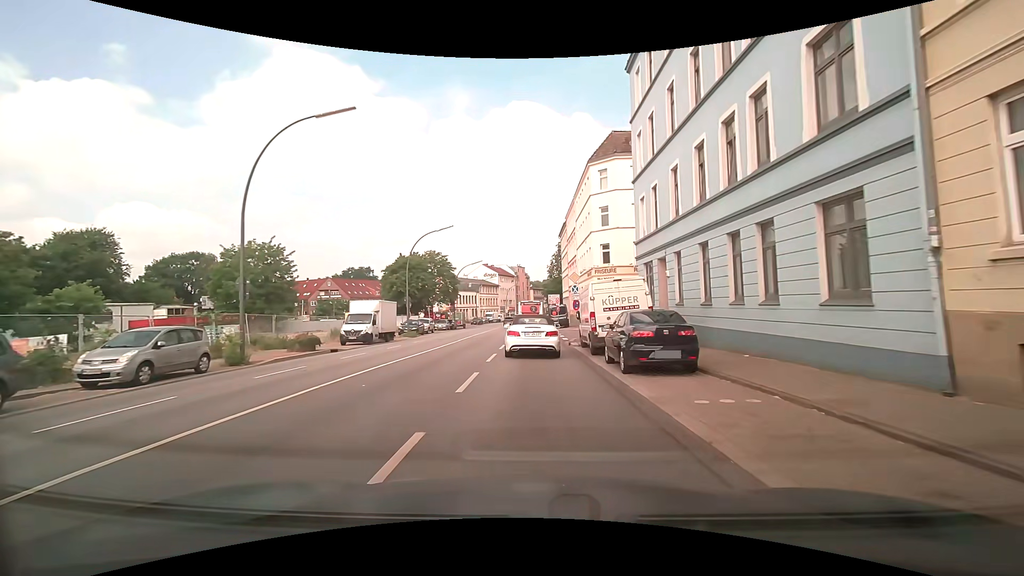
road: secondary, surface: asphalt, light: Day
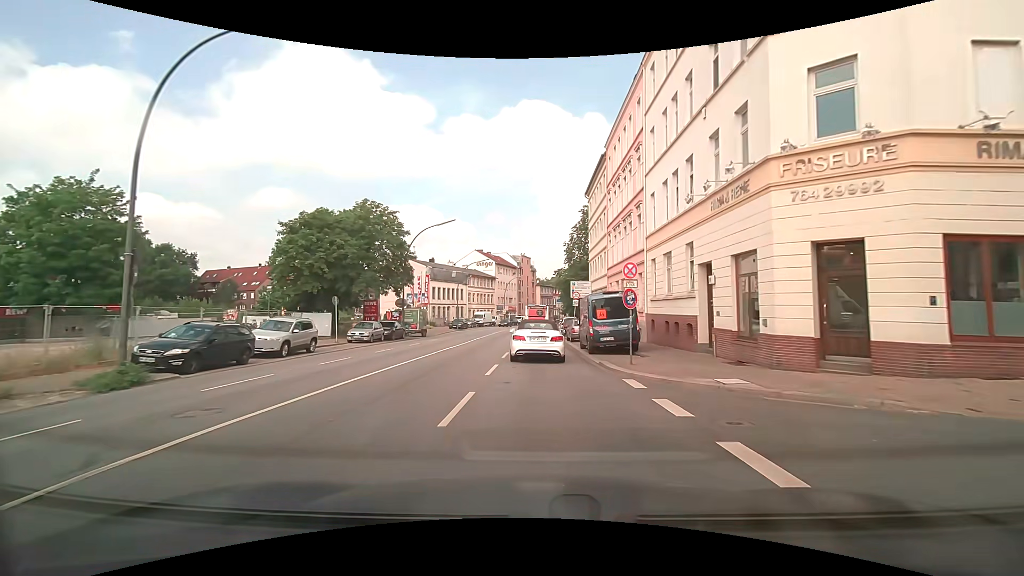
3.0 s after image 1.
(-0.3, +32.6) m; -1°
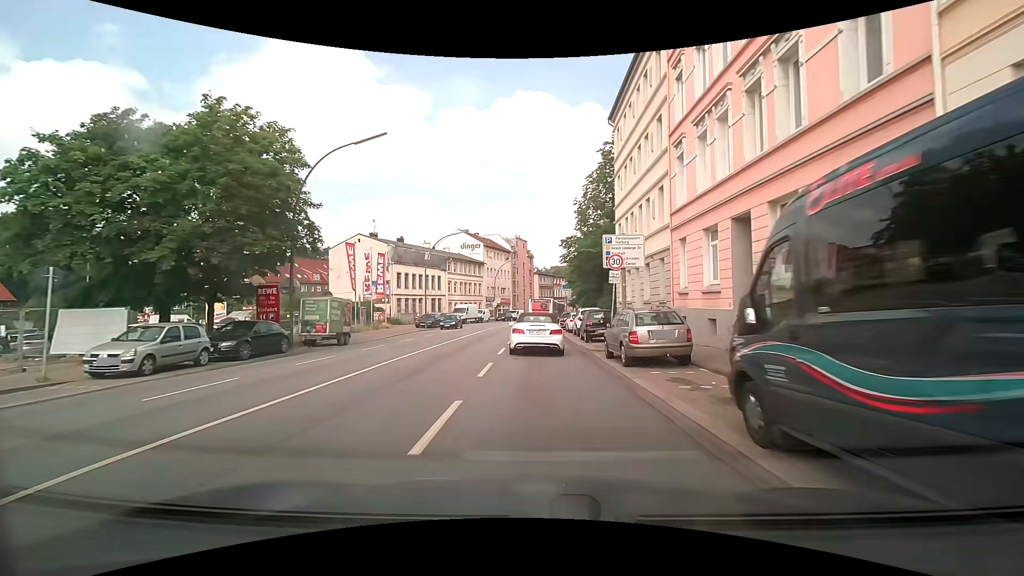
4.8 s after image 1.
(+0.2, +19.5) m; +1°
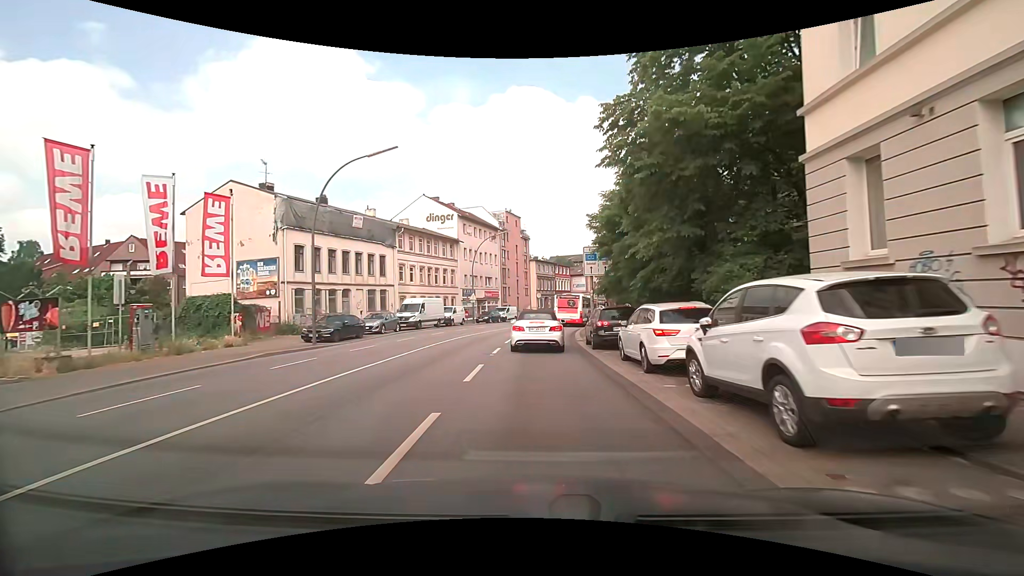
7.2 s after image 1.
(-0.2, +25.0) m; -1°
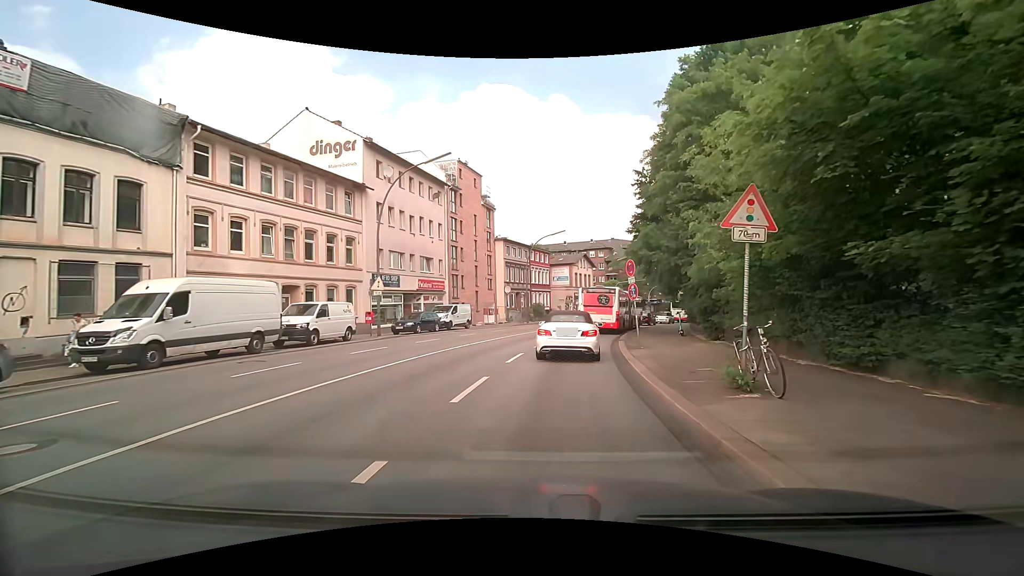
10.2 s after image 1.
(+0.5, +25.7) m; +4°
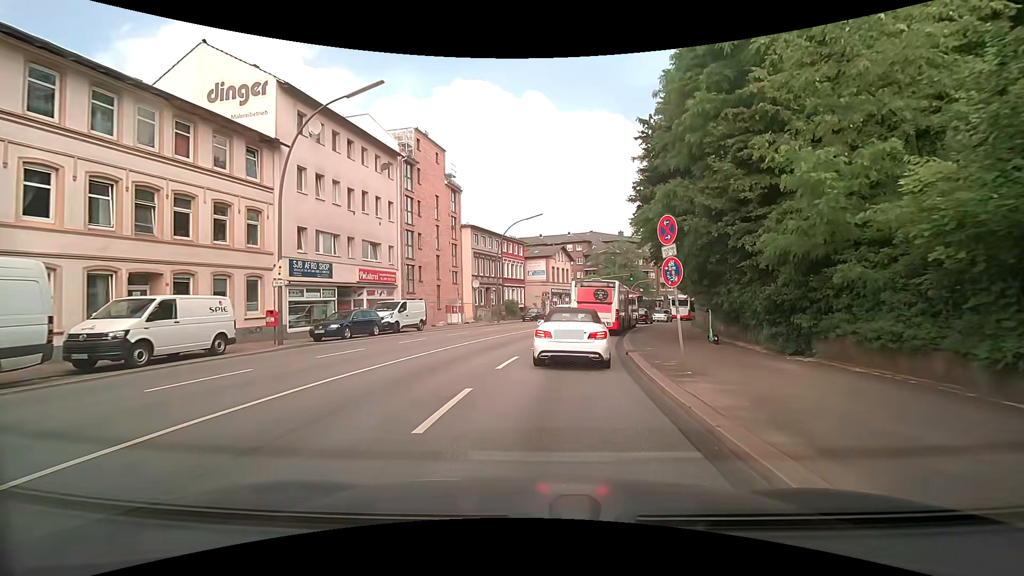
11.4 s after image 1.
(+0.2, +7.9) m; +3°
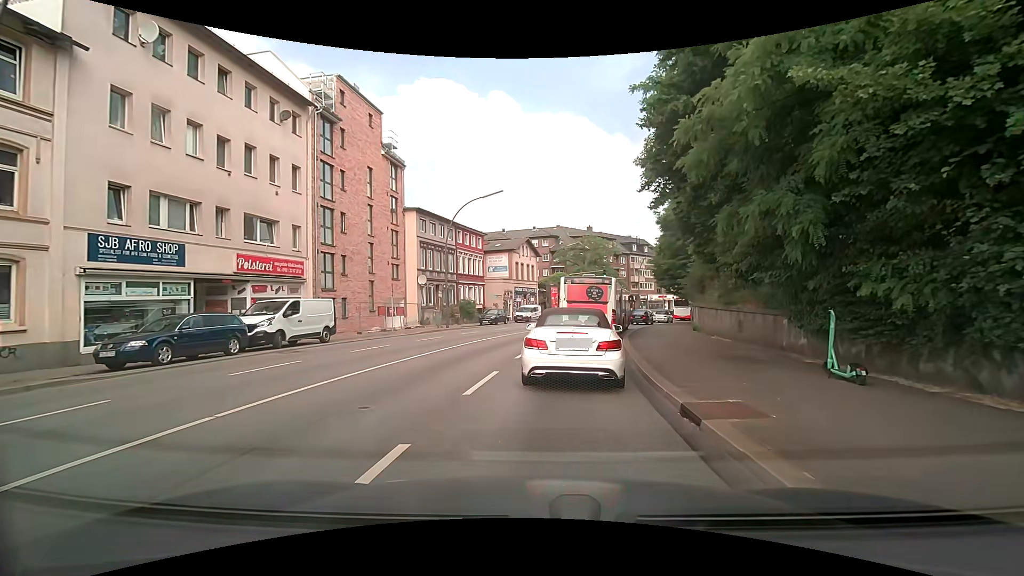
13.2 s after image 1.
(+0.3, +9.1) m; +3°
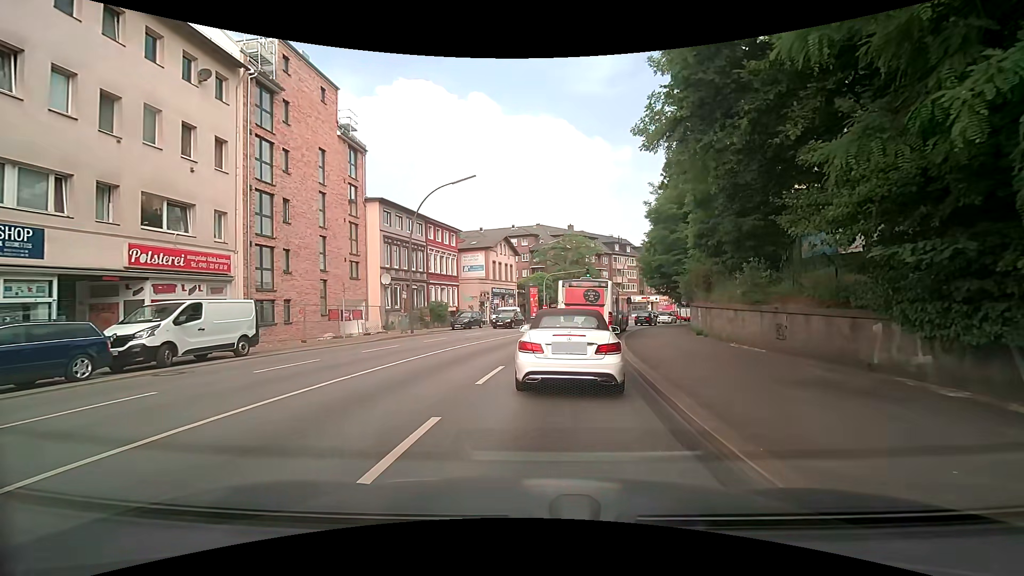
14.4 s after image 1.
(+0.1, +4.5) m; +2°
